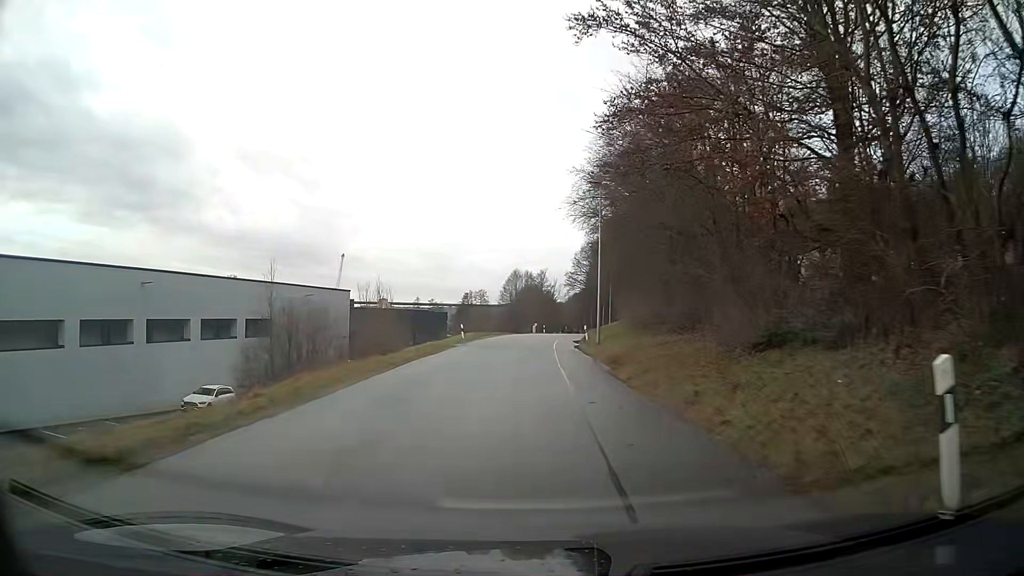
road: tertiary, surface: asphalt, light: Day
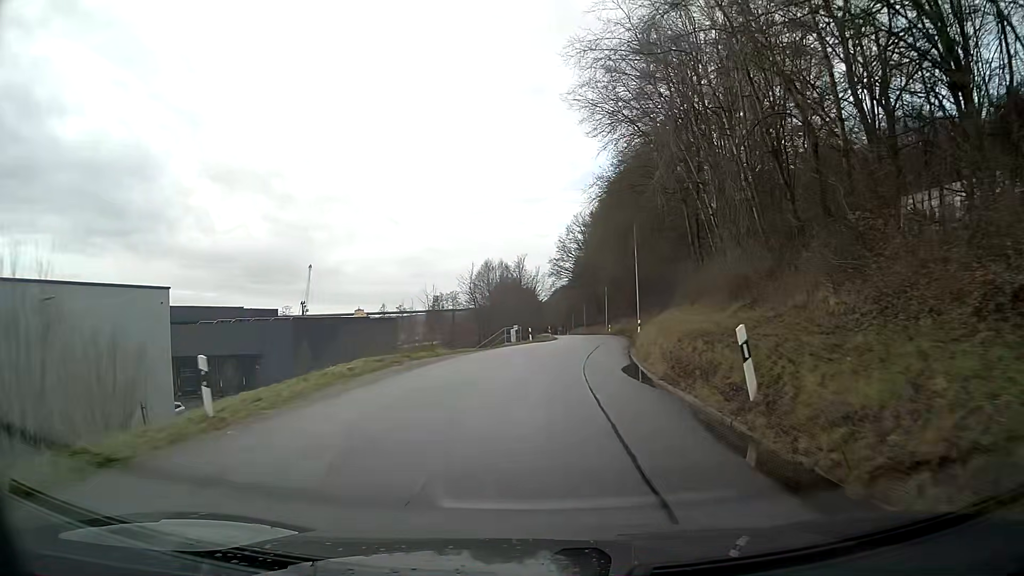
(+0.4, +32.7) m; +3°
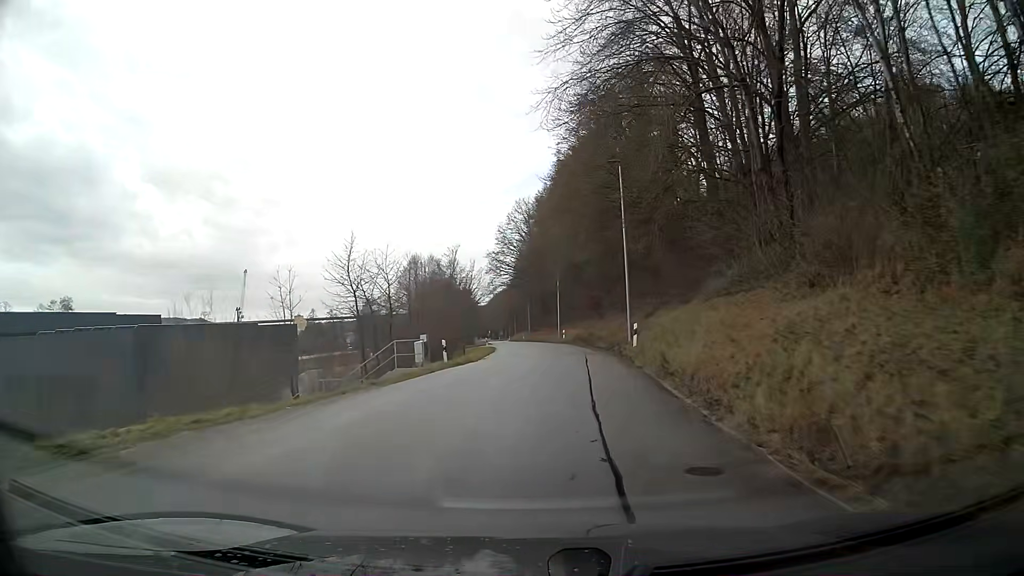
(+0.8, +19.8) m; +5°
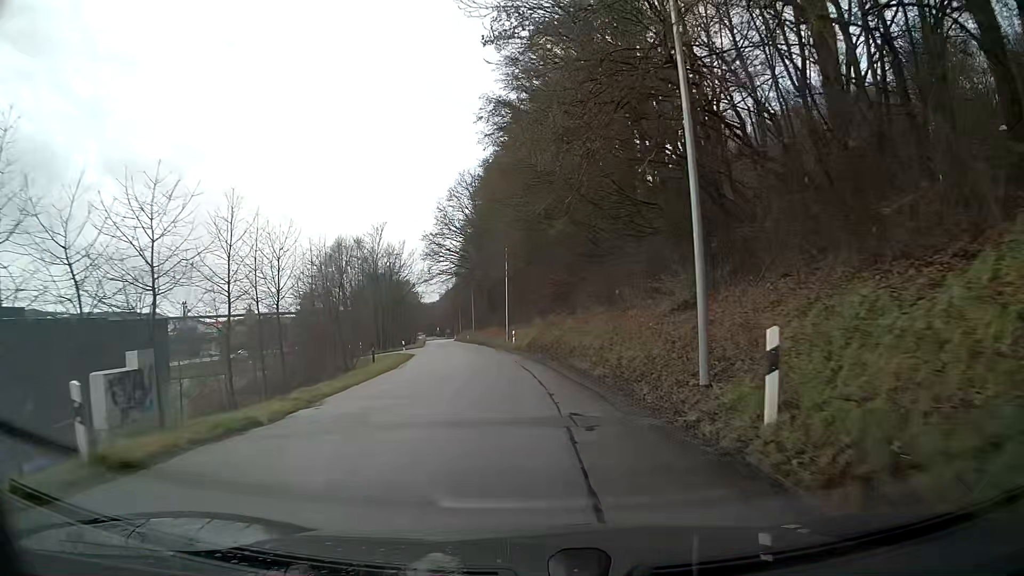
(+0.7, +19.8) m; +2°
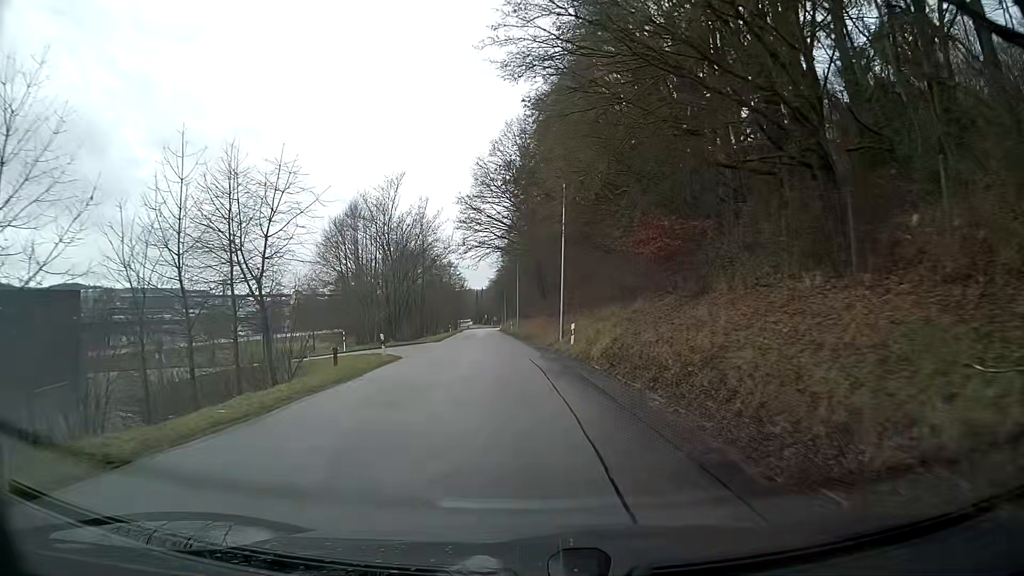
(-0.8, +19.6) m; -4°
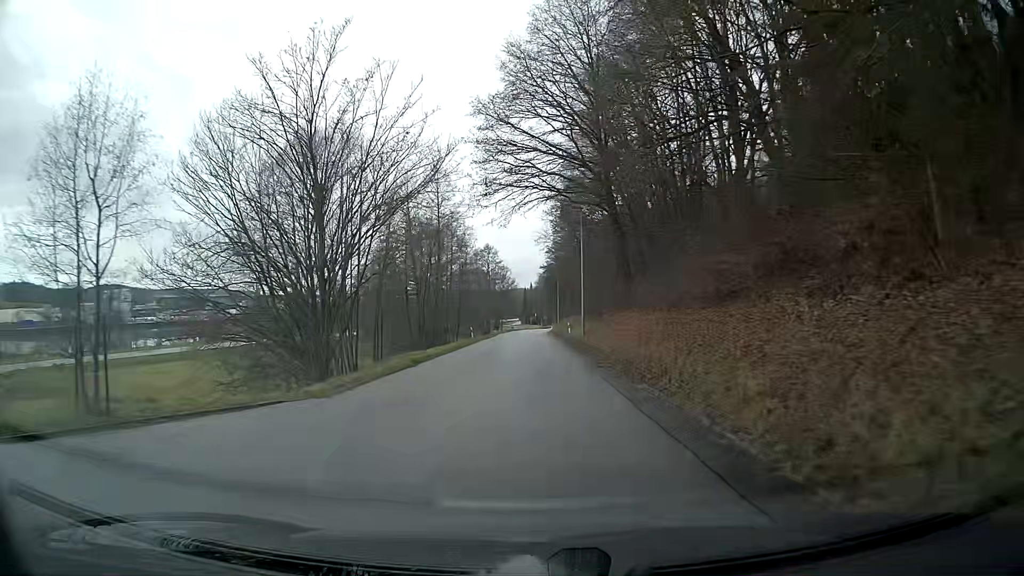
(-1.2, +32.3) m; -3°
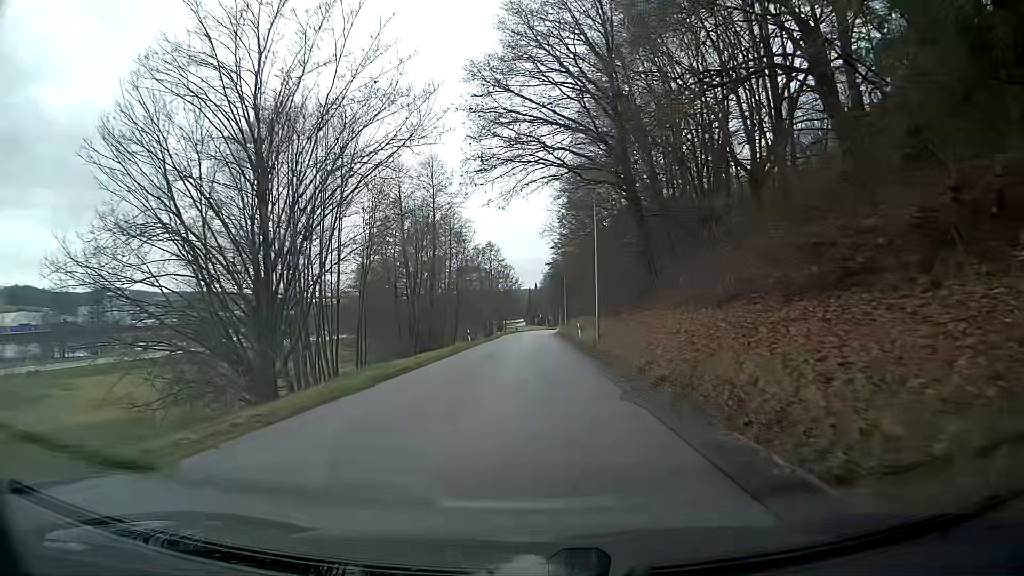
(0.0, +6.5) m; 0°
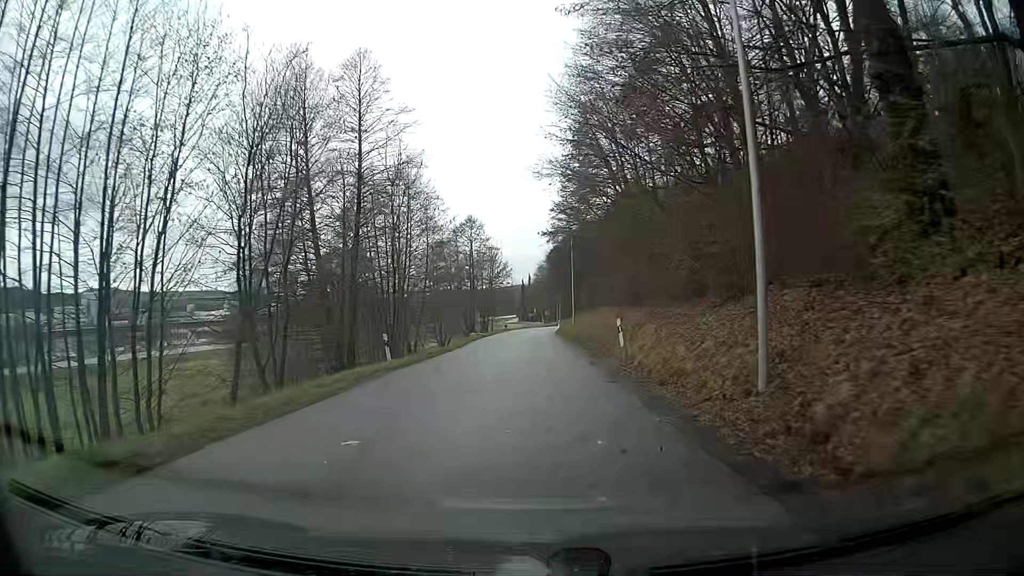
(+0.2, +25.8) m; 0°
(0, +10) (0, +20) (0, +30) (0, +40) (0, +50) (0, +60) (0, +70) (+1, +80) (+1, +90) (+2, +100) m
